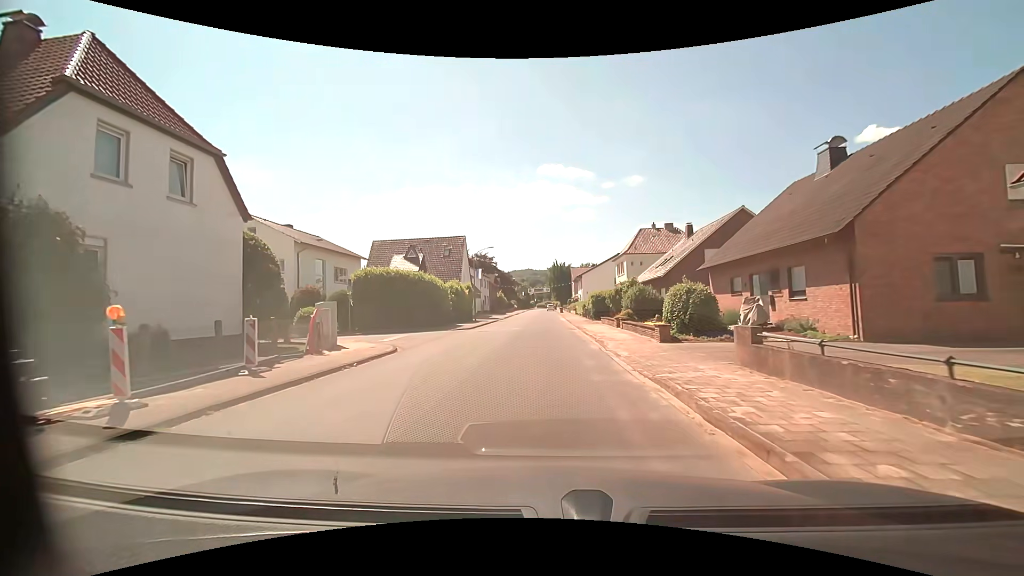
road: residential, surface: asphalt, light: Day
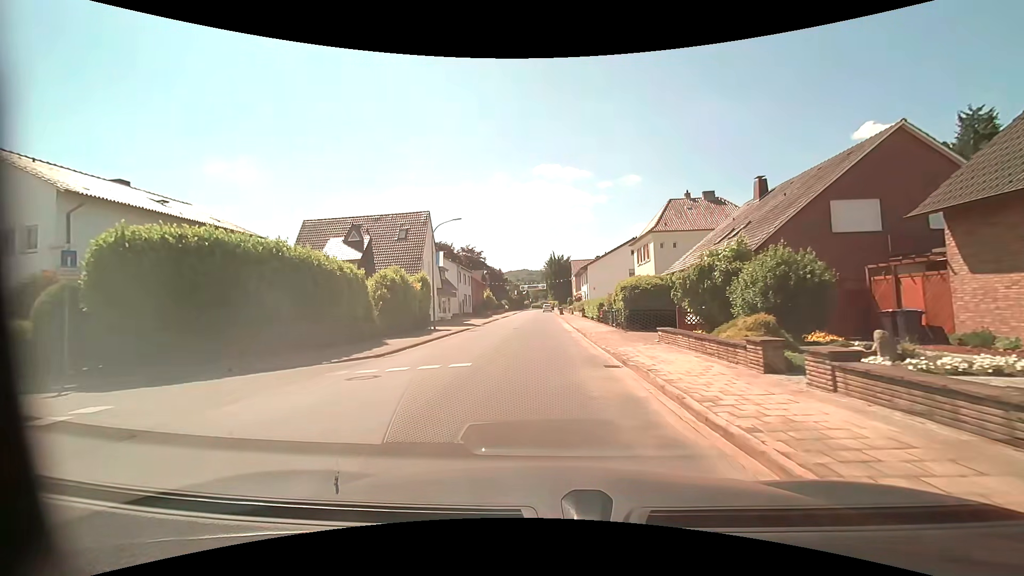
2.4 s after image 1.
(+0.2, +17.9) m; +1°
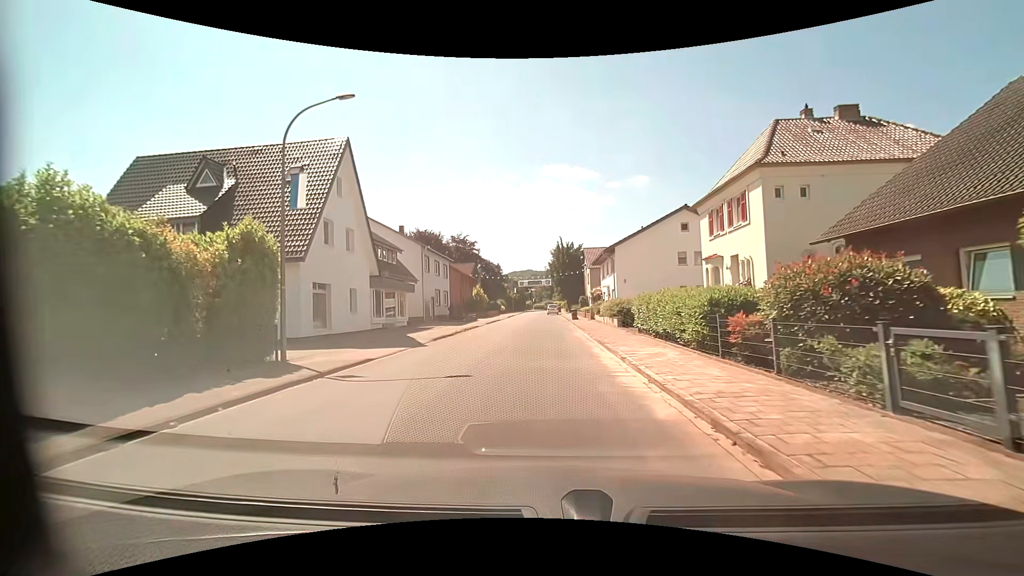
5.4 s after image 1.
(-0.2, +20.8) m; -1°
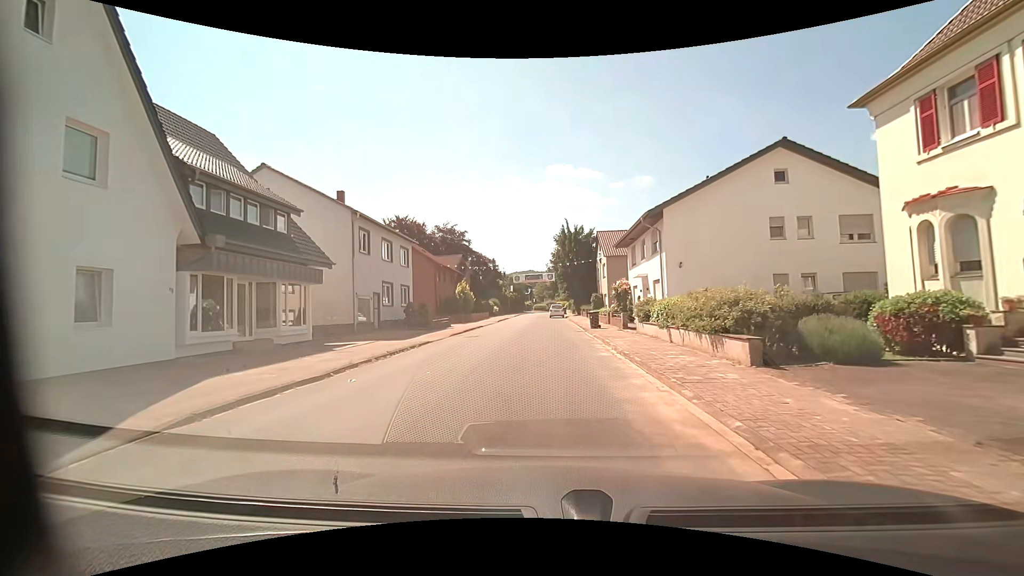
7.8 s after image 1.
(-0.1, +16.5) m; -1°
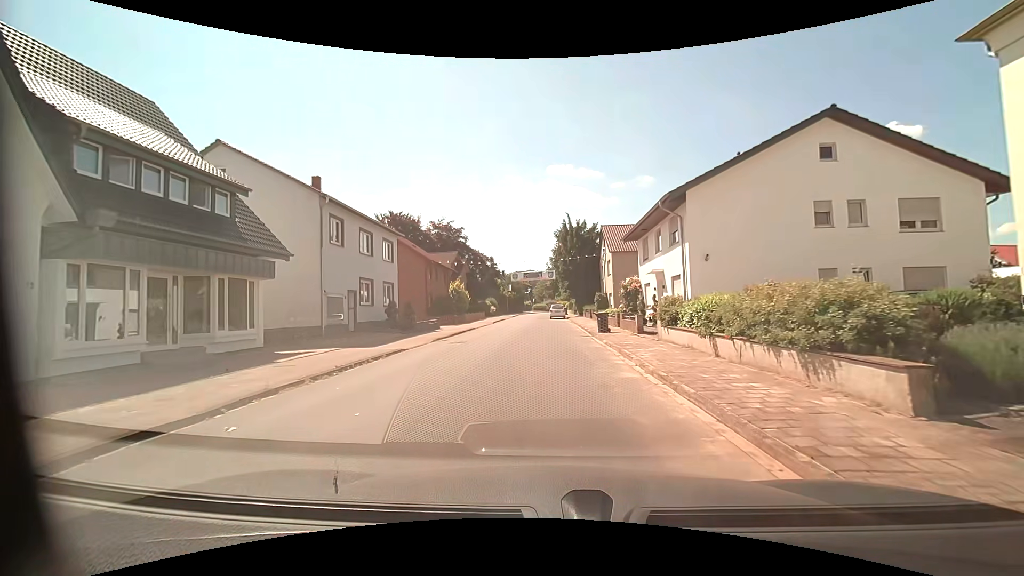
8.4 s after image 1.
(0.0, +4.0) m; 0°
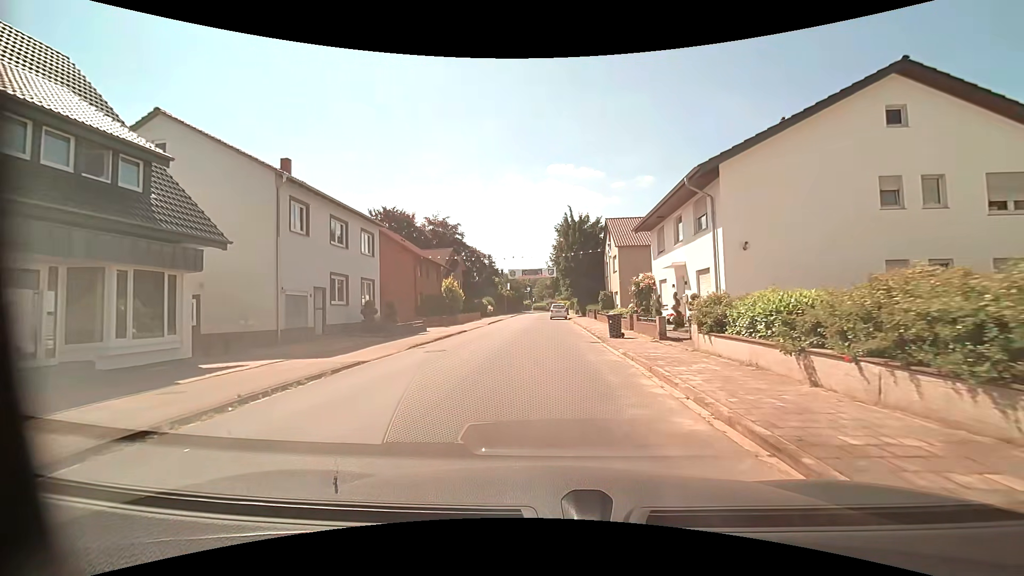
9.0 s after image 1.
(0.0, +4.0) m; 0°
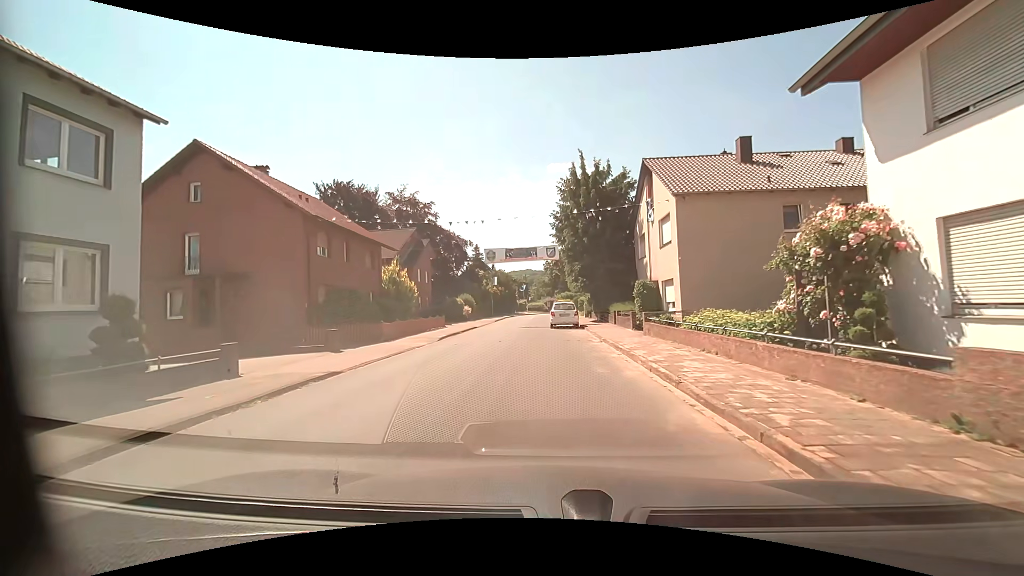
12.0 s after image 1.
(+0.1, +19.1) m; 0°
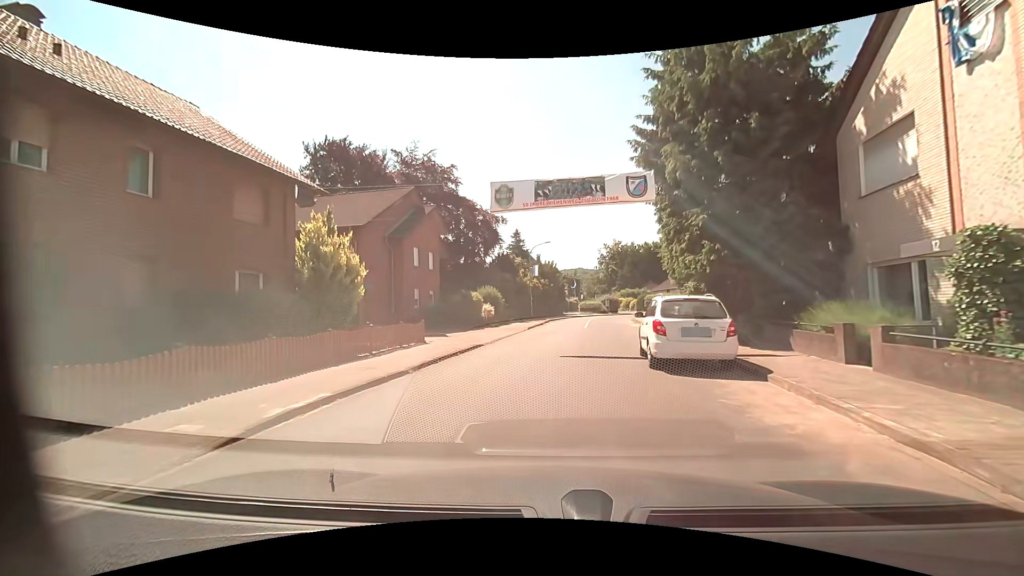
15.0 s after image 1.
(-0.4, +18.0) m; -6°
(0, +10) (+1, +20) (+3, +30) (+5, +39) (+7, +49) (+12, +58) (+20, +63) (+30, +65) (+40, +65) (+50, +64) m
